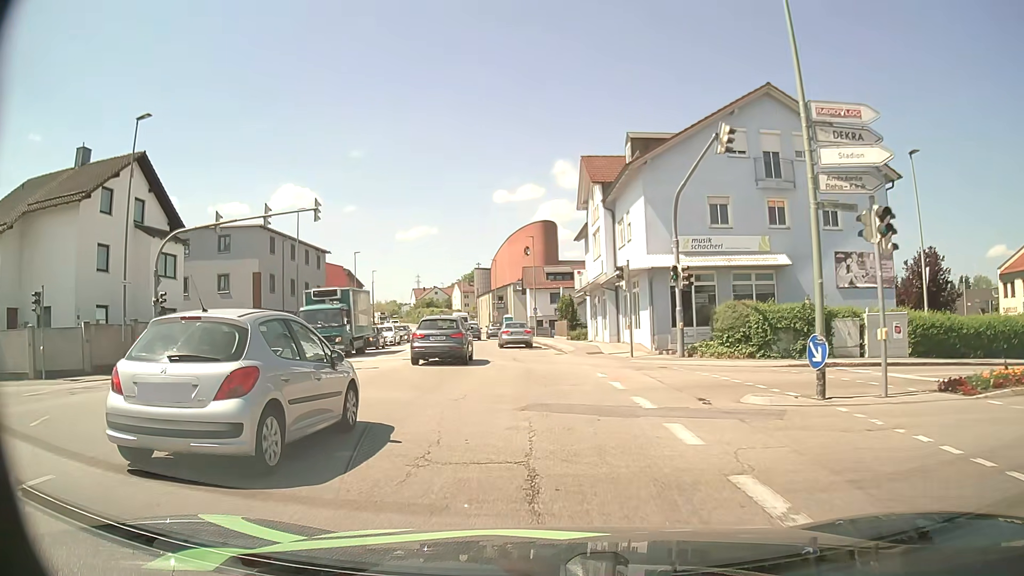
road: tertiary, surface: asphalt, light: Day
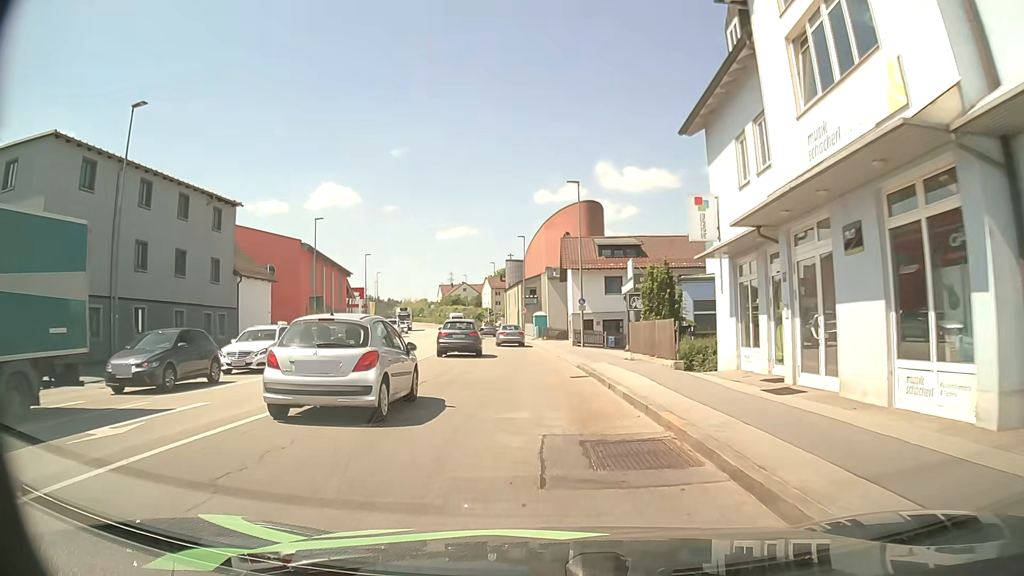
(-0.8, +27.0) m; -3°
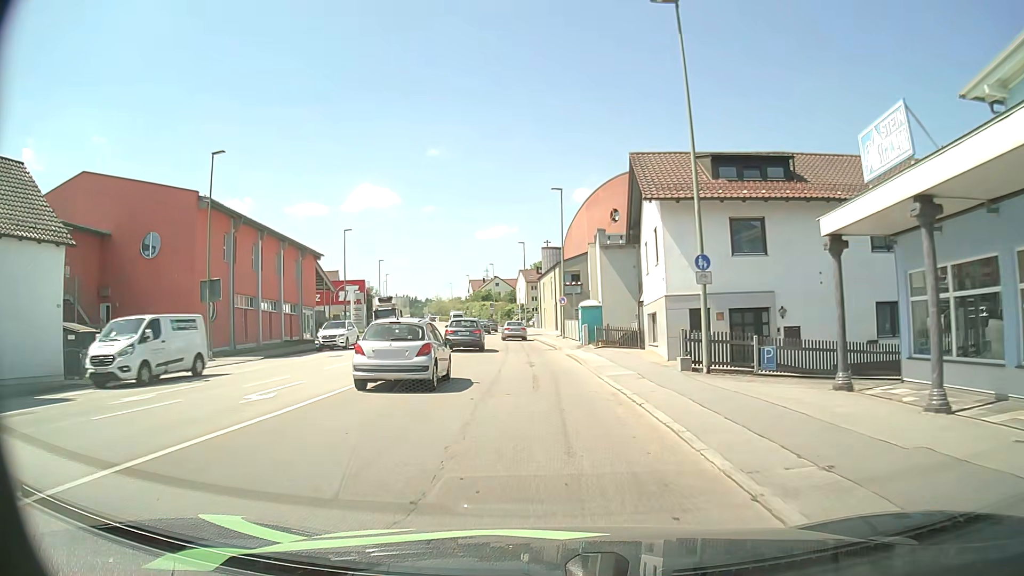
(-0.8, +24.2) m; -3°
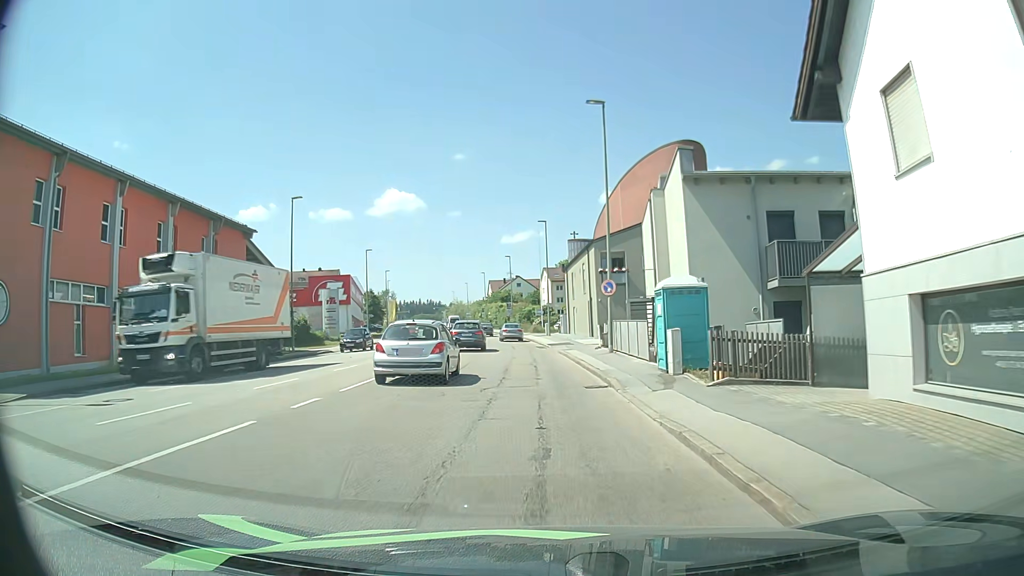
(-0.5, +19.2) m; -2°
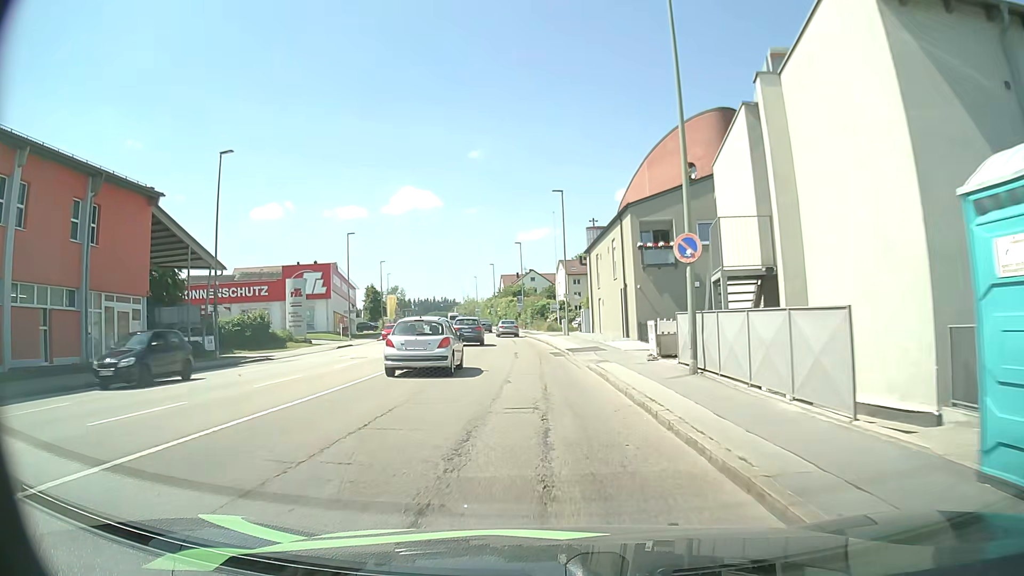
(-0.2, +12.8) m; -1°
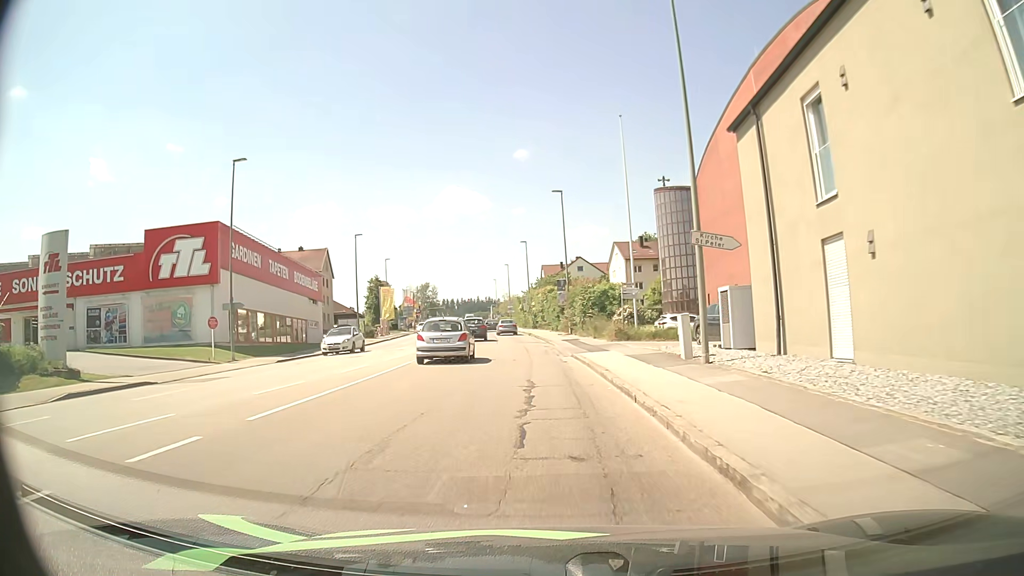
(-1.0, +32.1) m; -3°
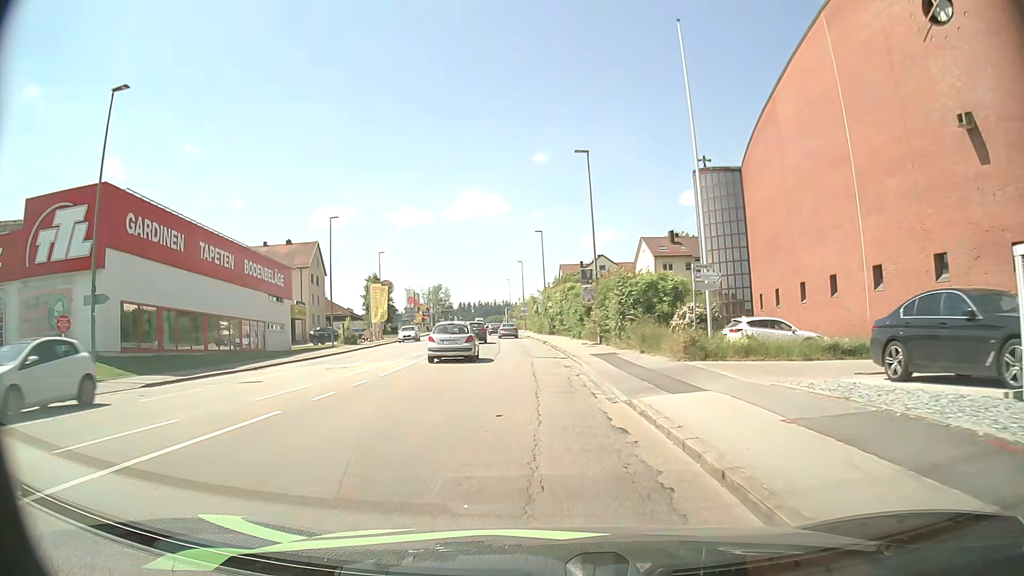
(-0.3, +12.8) m; -2°
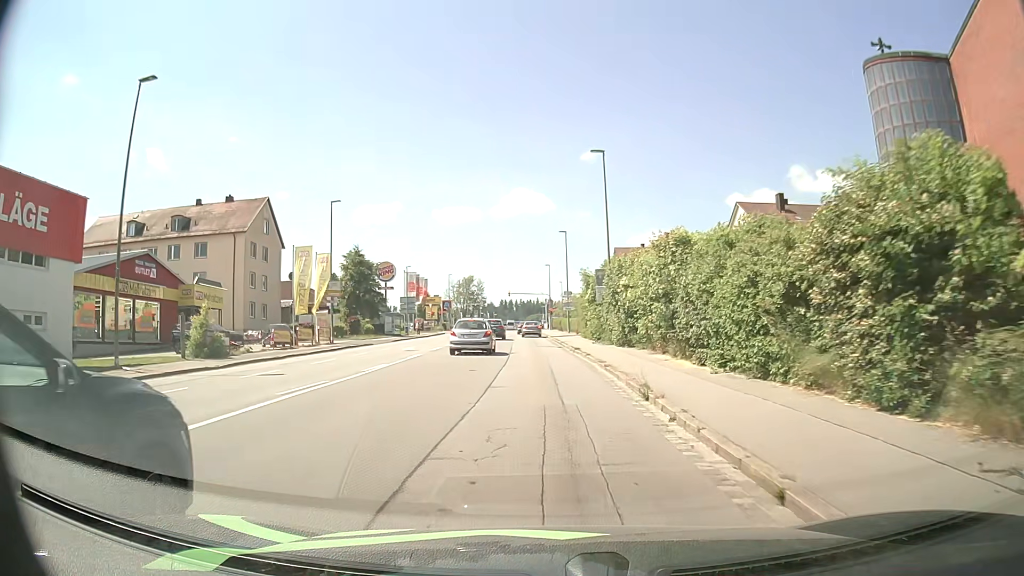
(-1.1, +32.2) m; -3°
